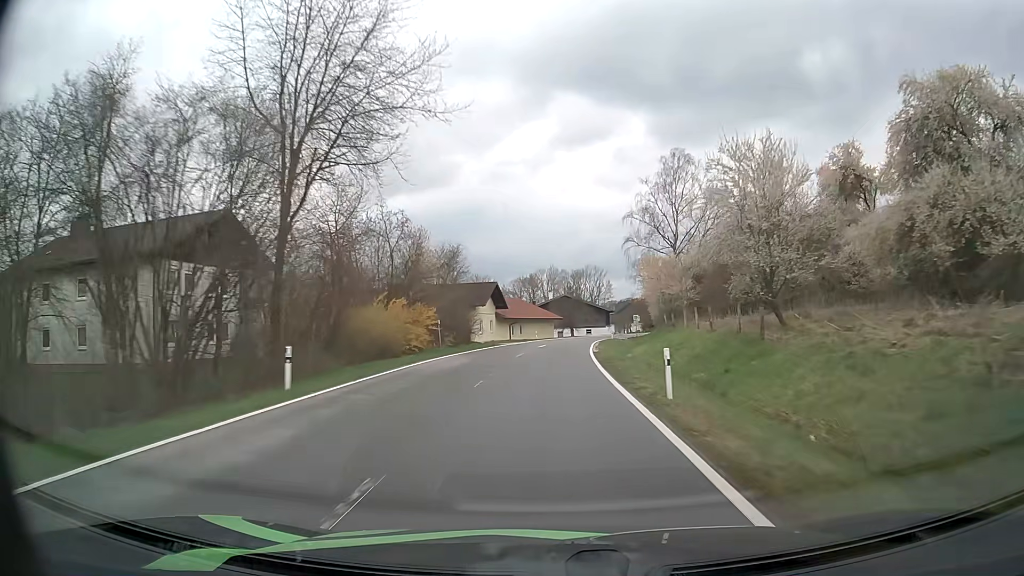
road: tertiary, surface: asphalt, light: Day
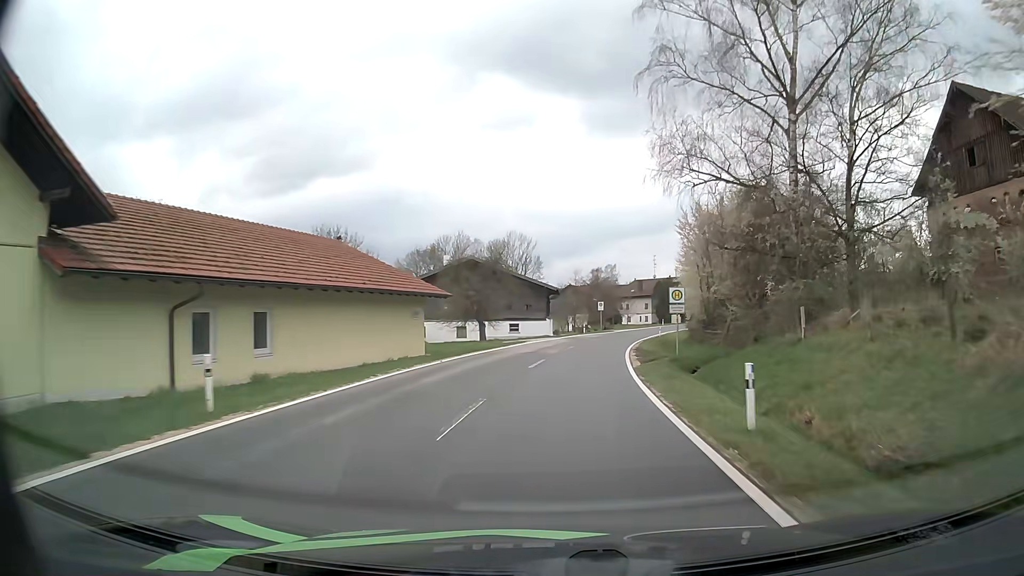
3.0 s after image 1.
(+2.1, +54.9) m; +7°
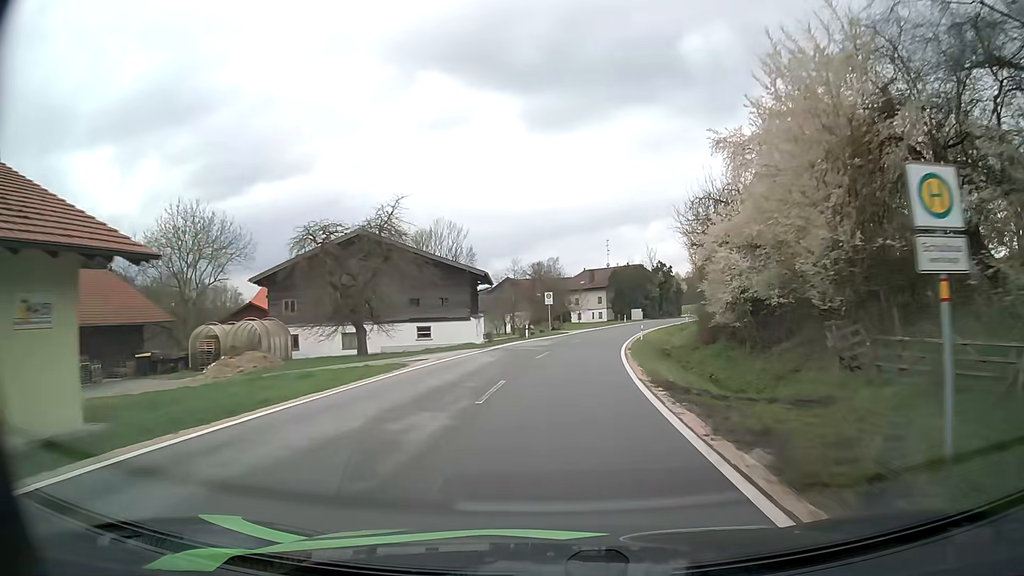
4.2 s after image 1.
(+0.9, +20.4) m; +5°
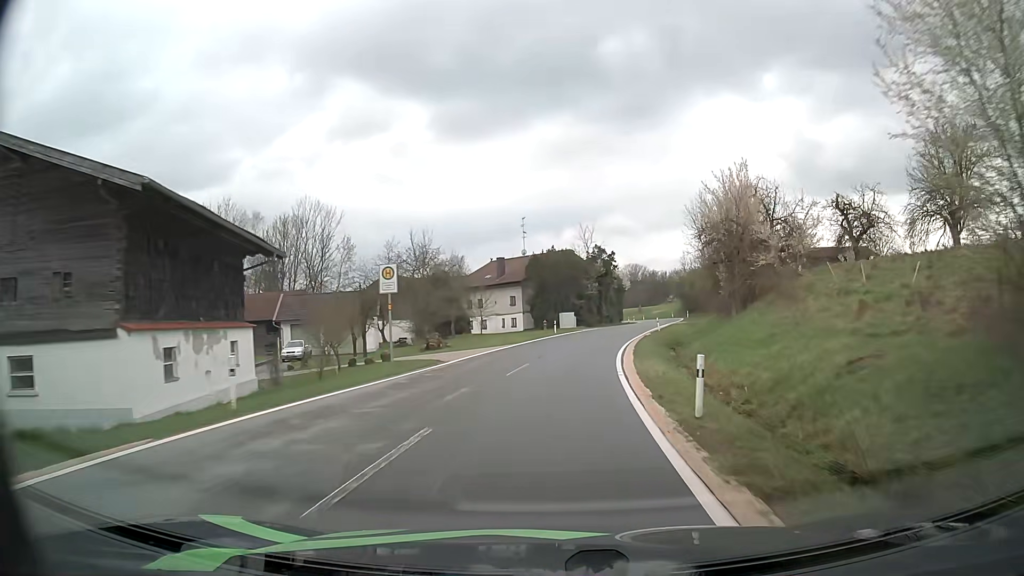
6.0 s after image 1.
(+2.1, +30.8) m; +7°
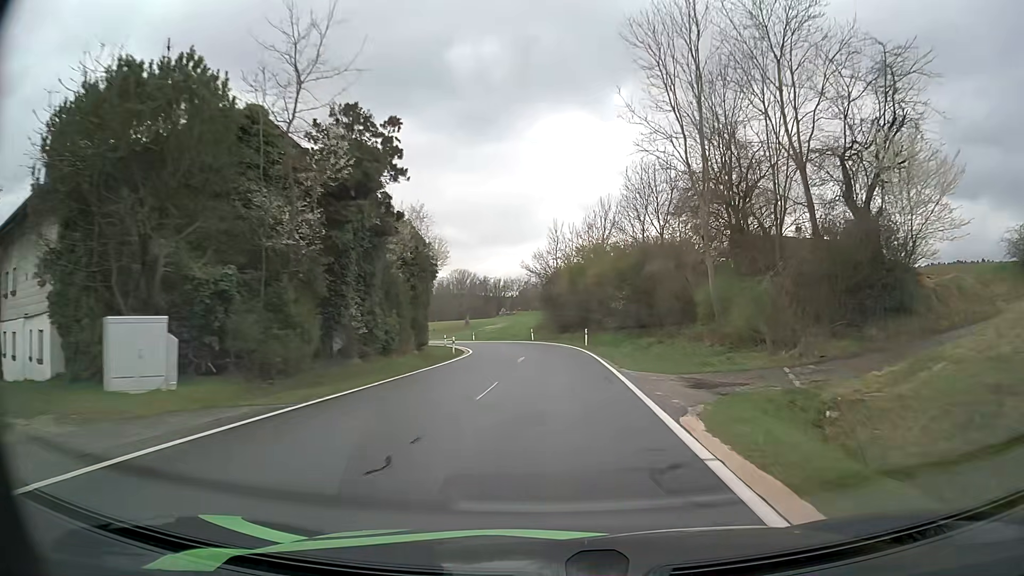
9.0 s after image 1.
(+6.4, +52.7) m; +14°
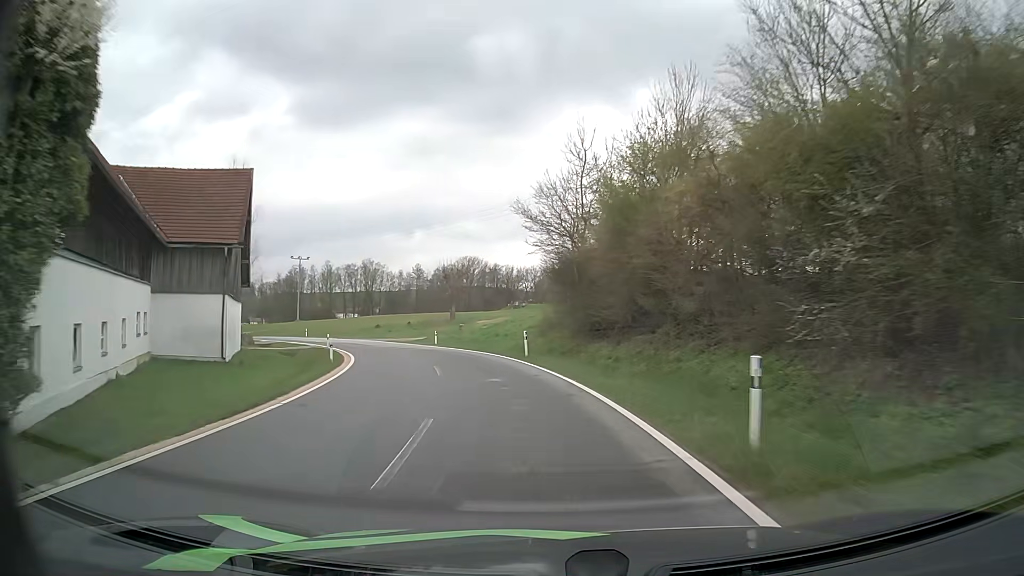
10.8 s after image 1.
(+0.6, +30.4) m; -1°
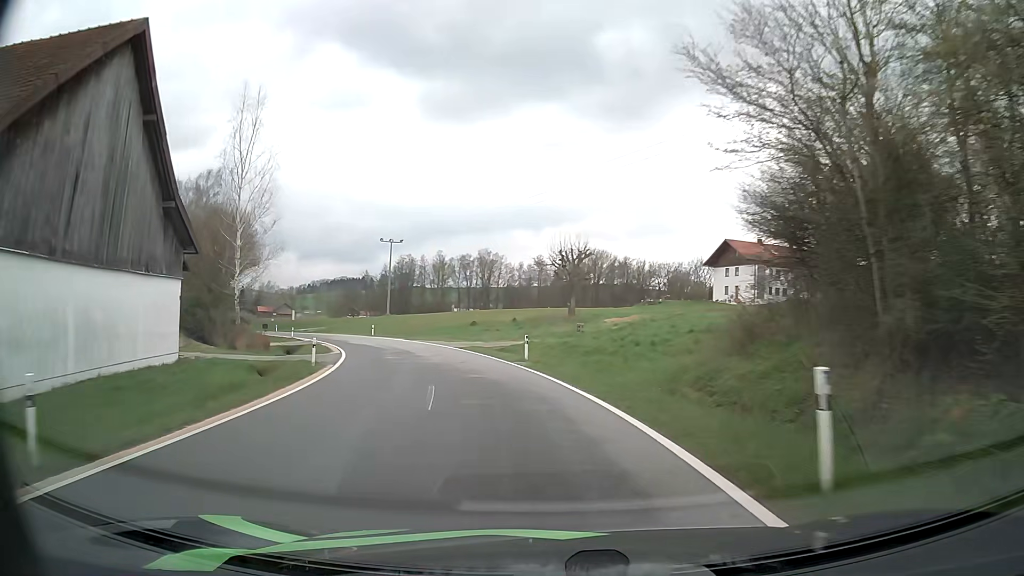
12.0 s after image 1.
(-1.6, +19.6) m; -10°
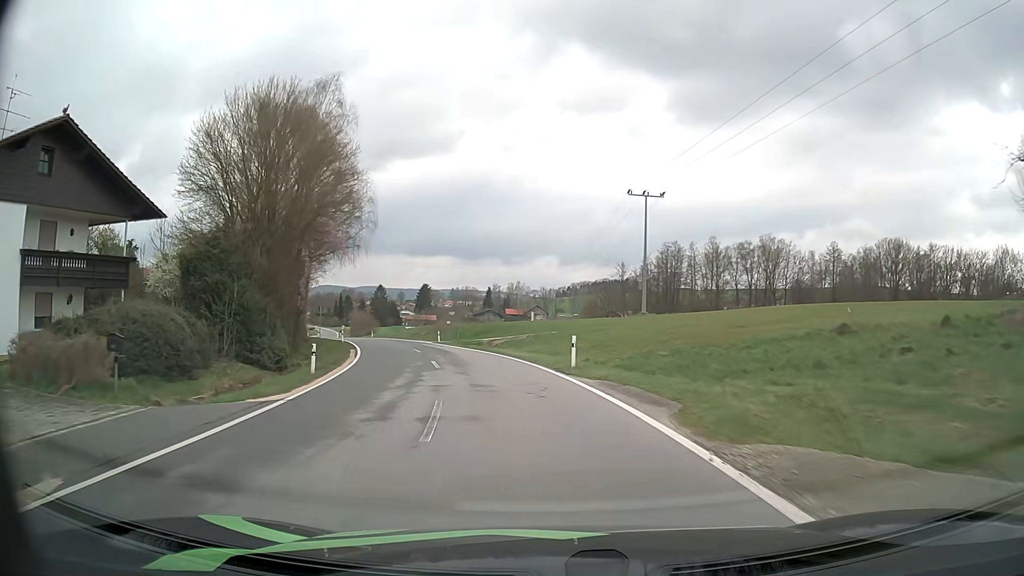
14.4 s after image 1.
(-8.0, +38.2) m; -23°
(0, +10) (-2, +20) (-4, +30) (-7, +39) (-11, +49) (-14, +58) (-18, +67) (-22, +76) (-26, +85) (-30, +95) m
